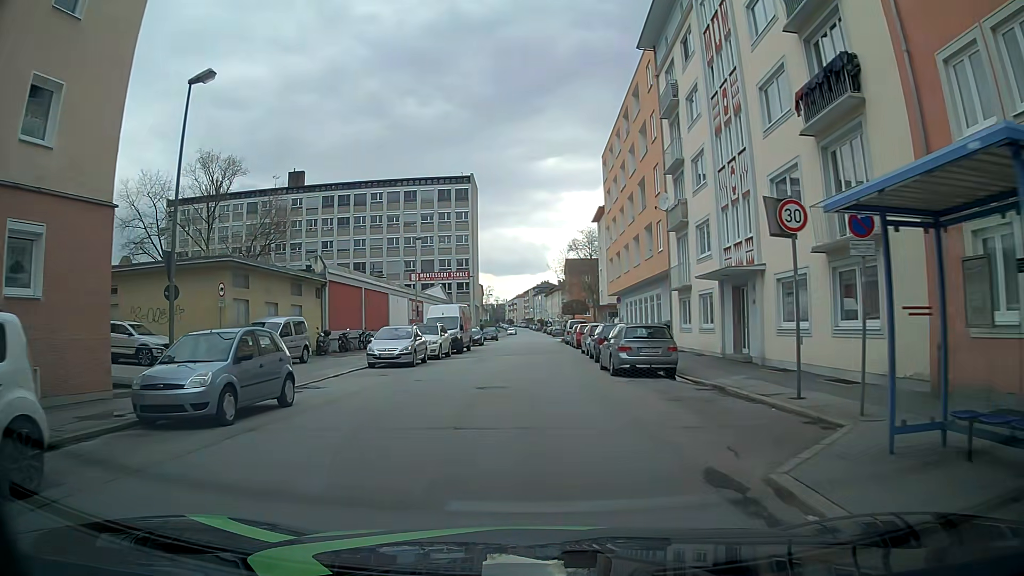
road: tertiary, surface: asphalt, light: Day
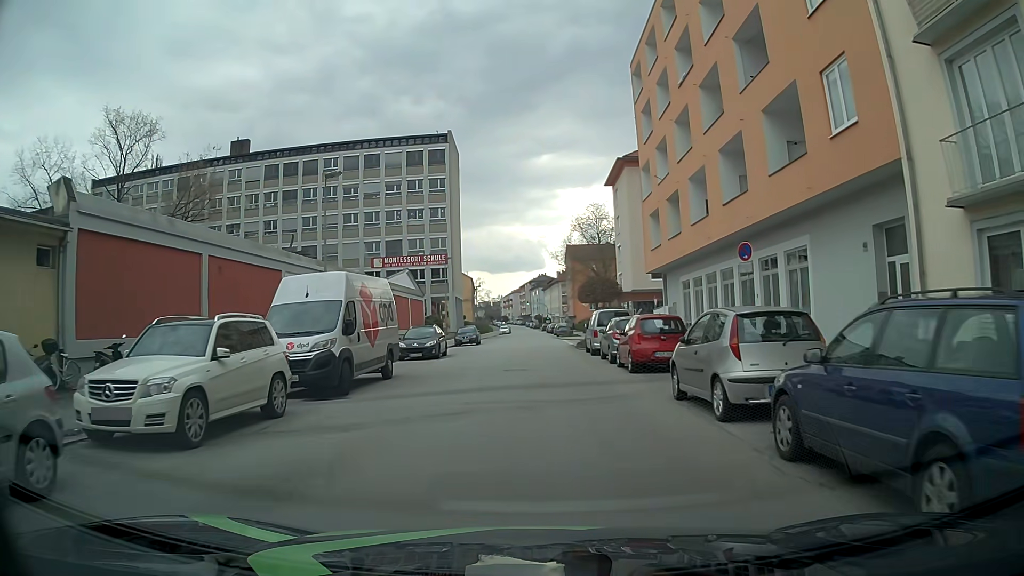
(+0.2, +22.4) m; +2°
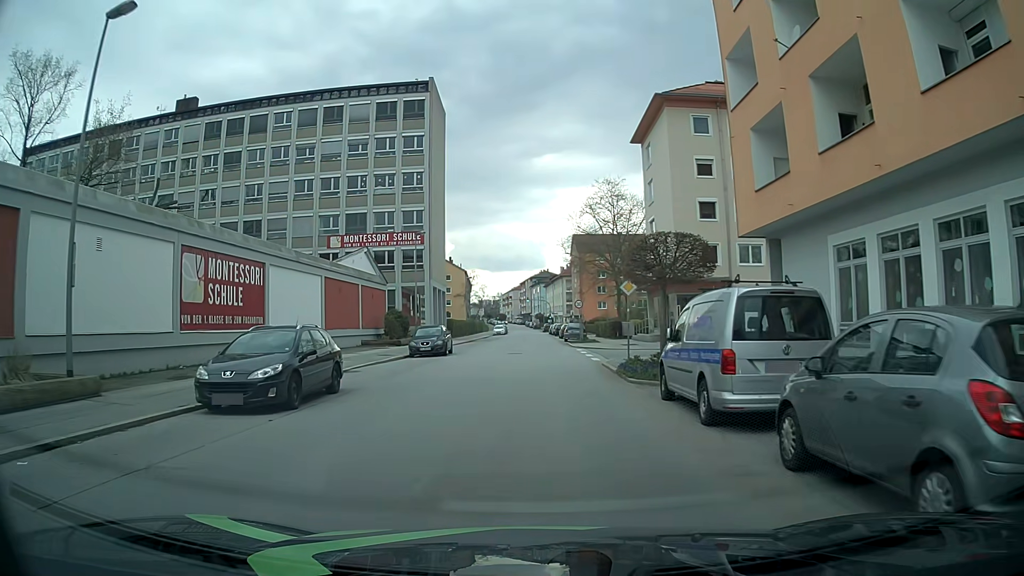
(-0.2, +17.8) m; -1°
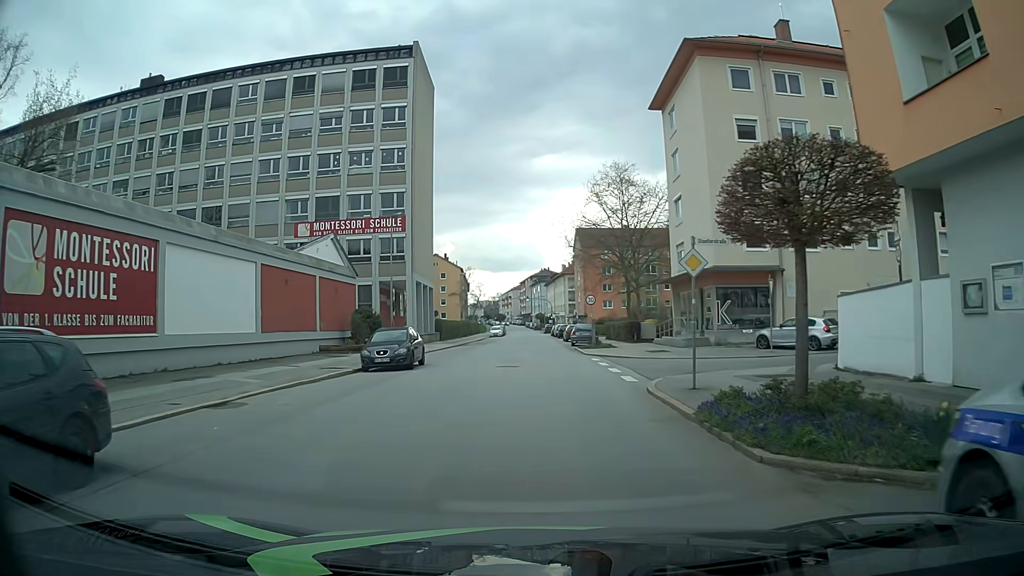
(0.0, +8.9) m; 0°
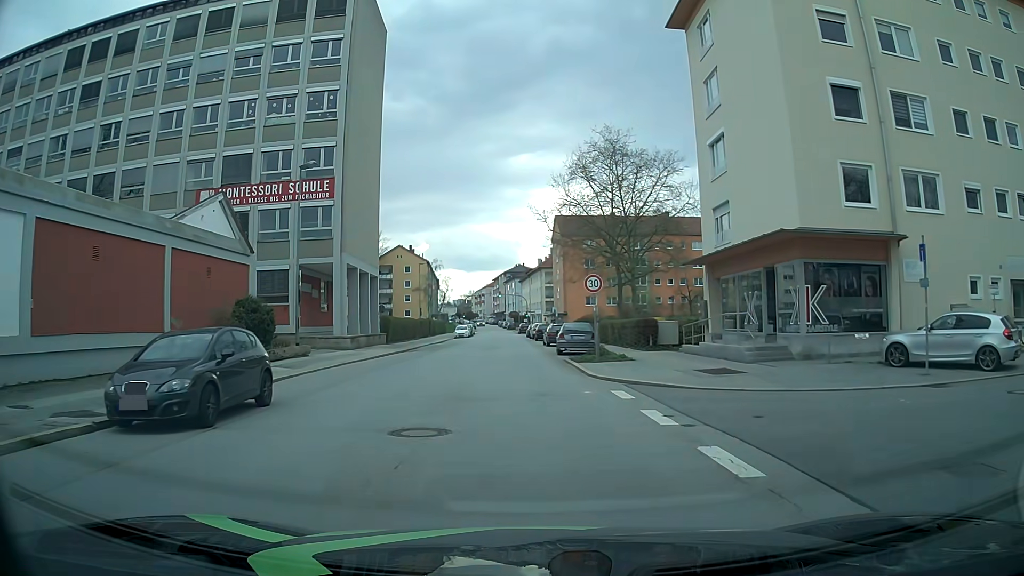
(+0.2, +13.4) m; +2°
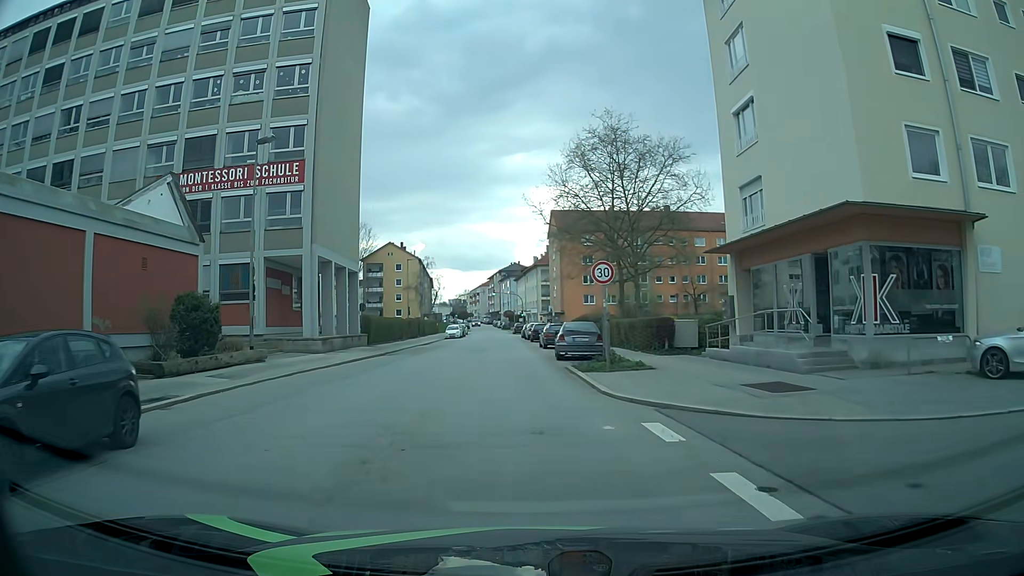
(0.0, +4.5) m; +1°
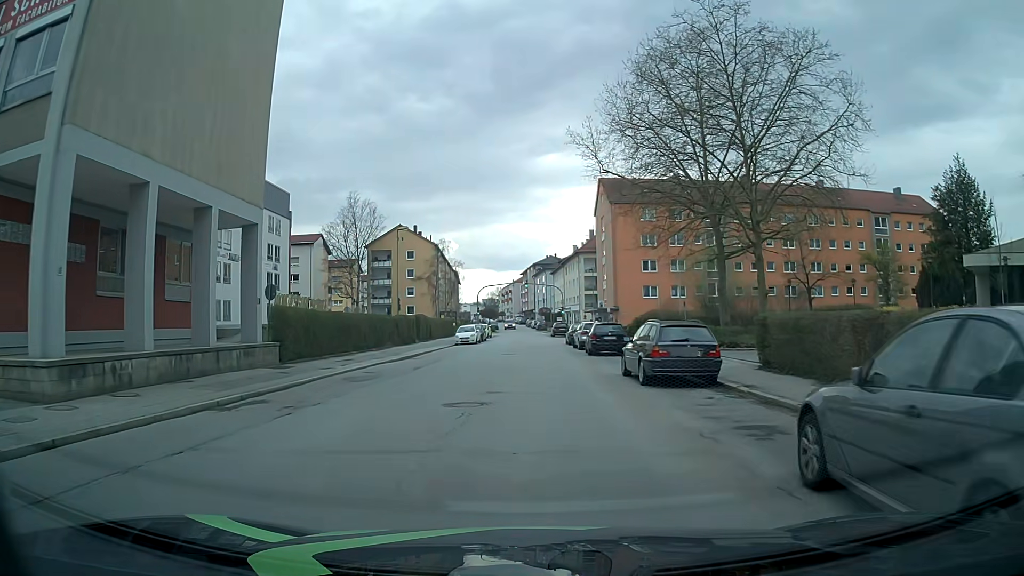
(-1.0, +22.4) m; -4°
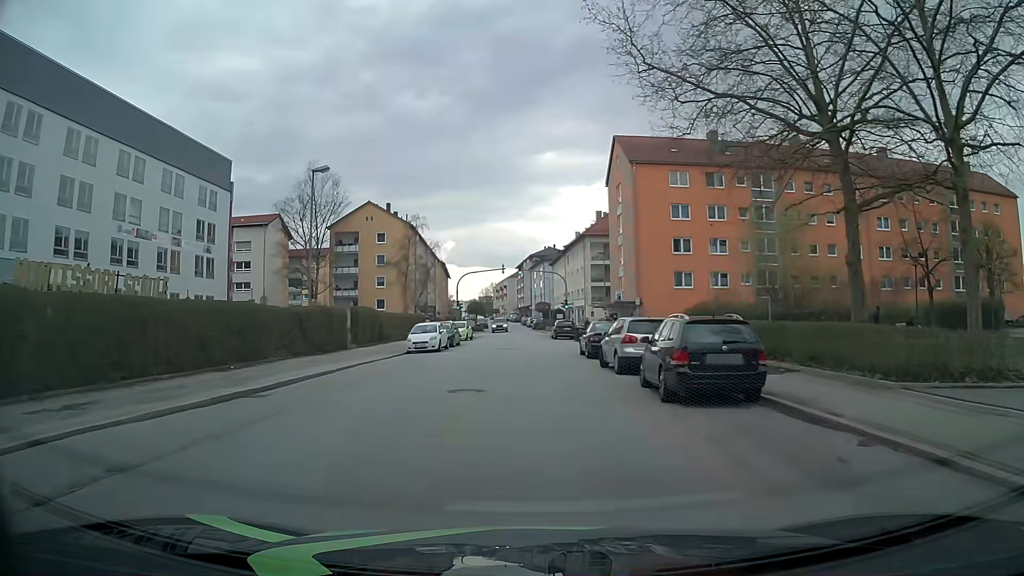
(+0.3, +17.9) m; +1°
(0, +10) (0, +20) (0, +30) (0, +40) (0, +50) (-1, +60) (-1, +70) (-2, +80) (-2, +90) (-3, +100) m
